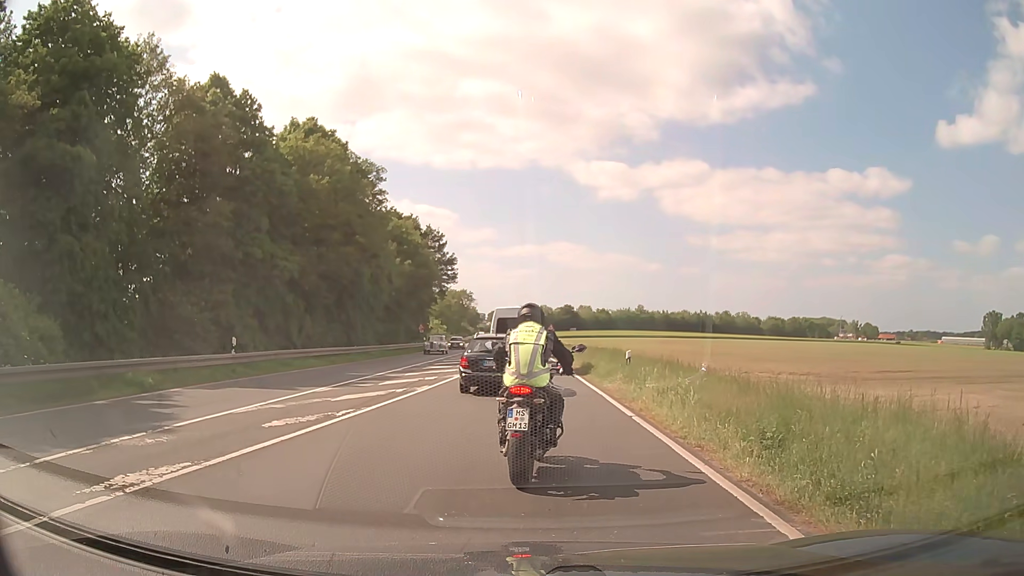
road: primary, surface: asphalt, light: Day
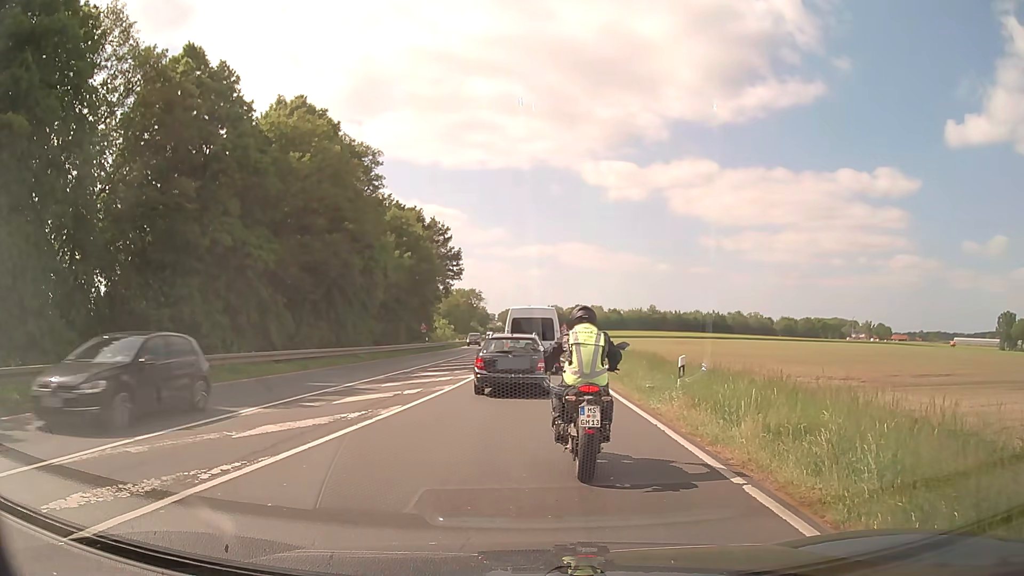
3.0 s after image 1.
(0.0, +5.5) m; -1°
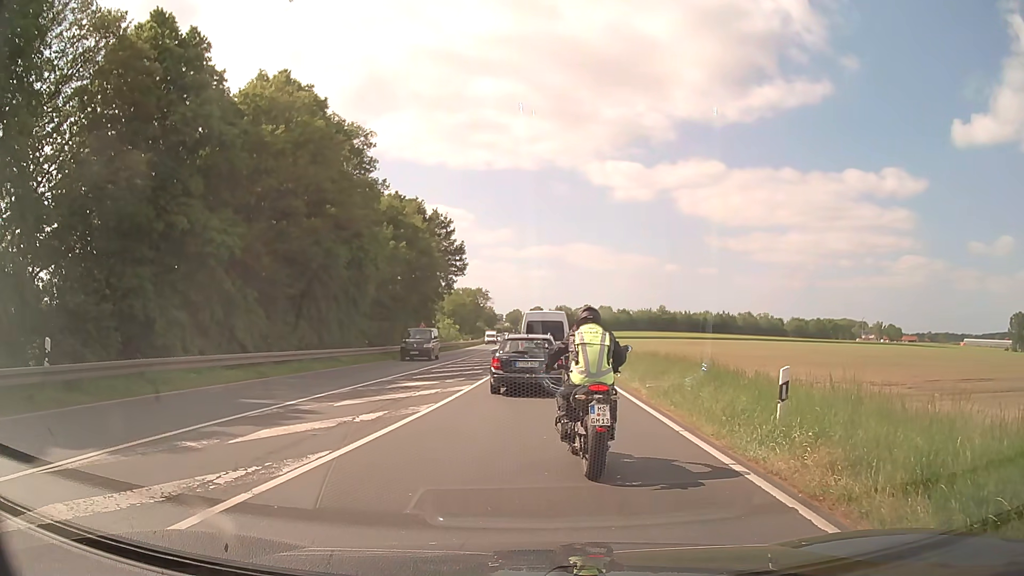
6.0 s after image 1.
(0.0, +5.4) m; -1°
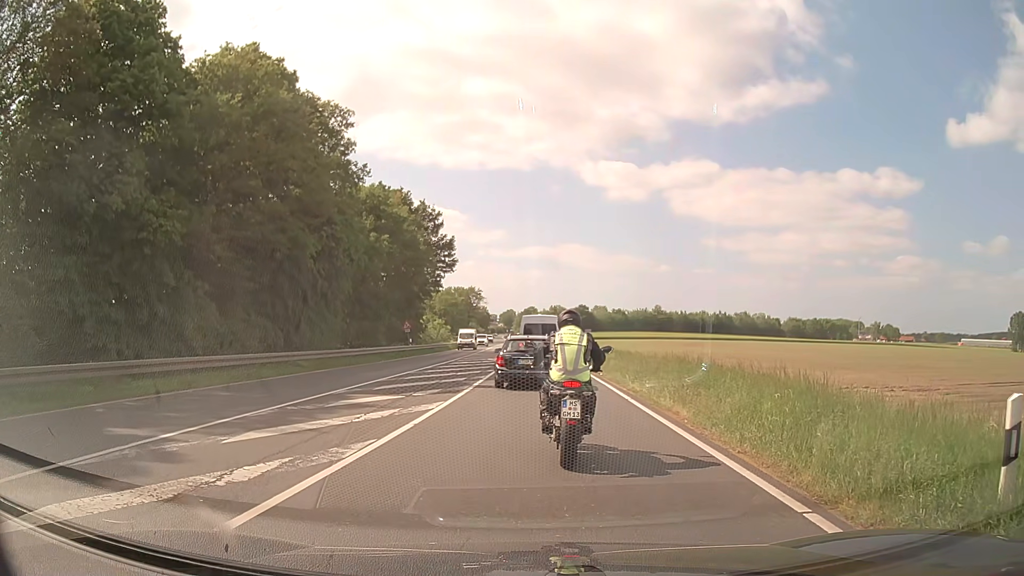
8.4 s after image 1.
(+0.1, +4.9) m; 0°
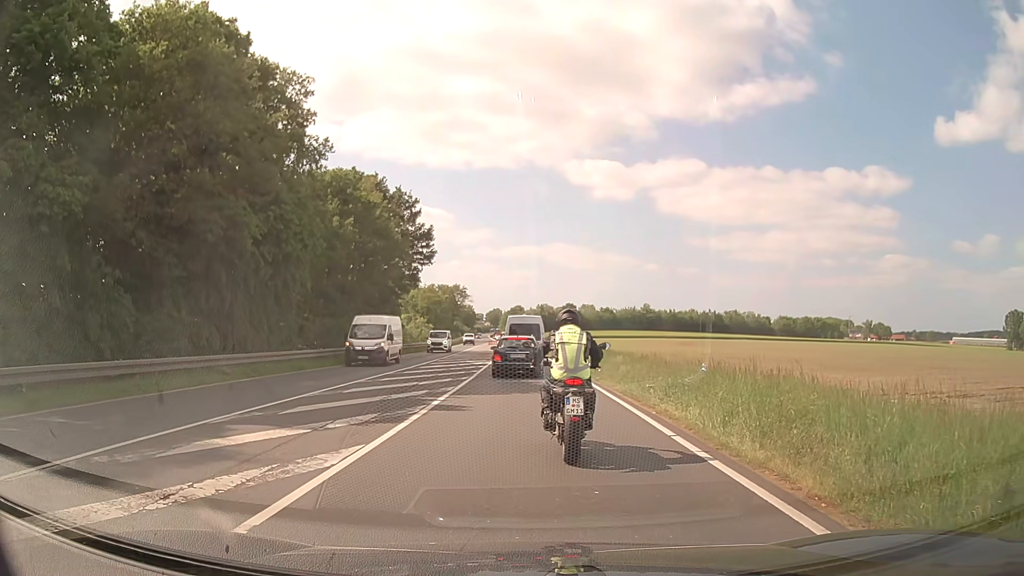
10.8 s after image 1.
(+0.2, +6.0) m; +1°
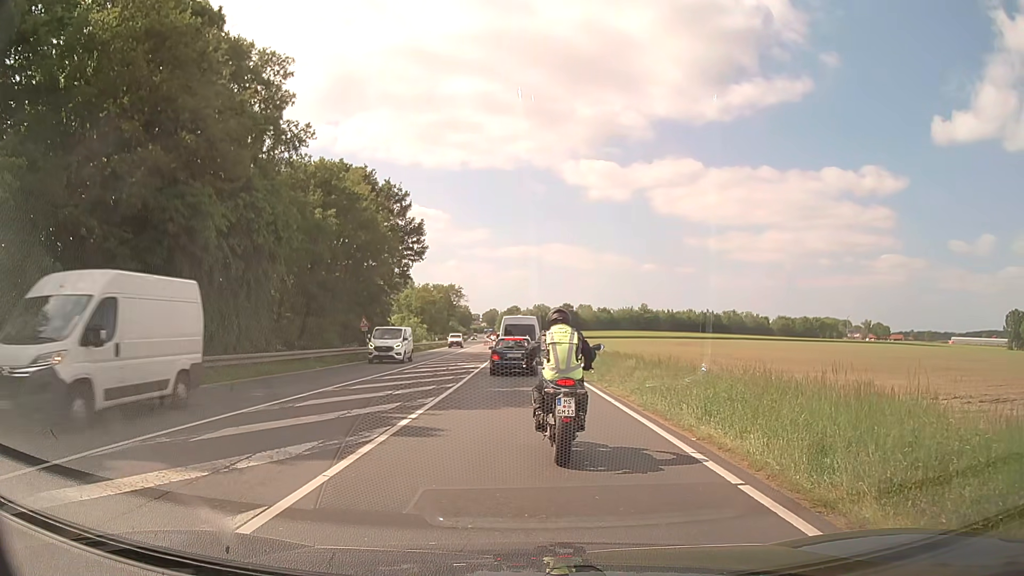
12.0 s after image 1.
(0.0, +3.2) m; +1°
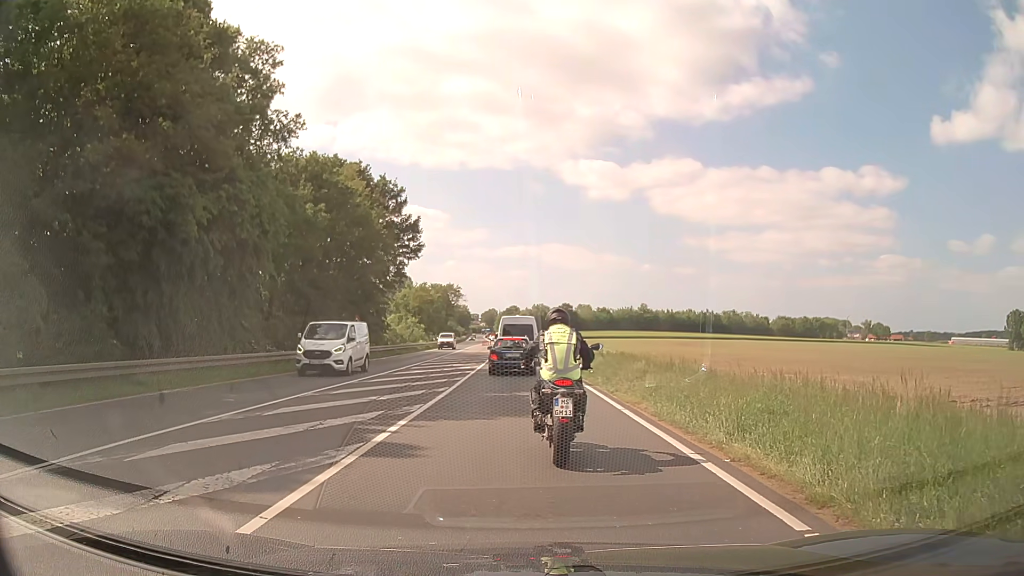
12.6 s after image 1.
(0.0, +1.6) m; +1°
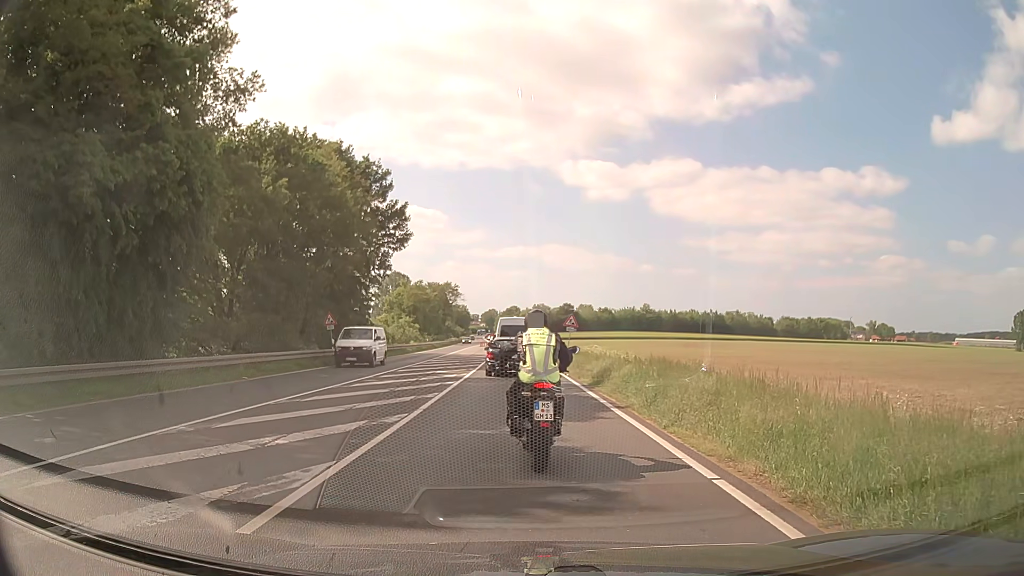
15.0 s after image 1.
(-0.1, +6.5) m; -2°
(0, +10) (0, +20) (0, +30) (0, +40) (-1, +50) (-1, +60) (-1, +70) (-1, +80) (-1, +90) (-2, +100) m
